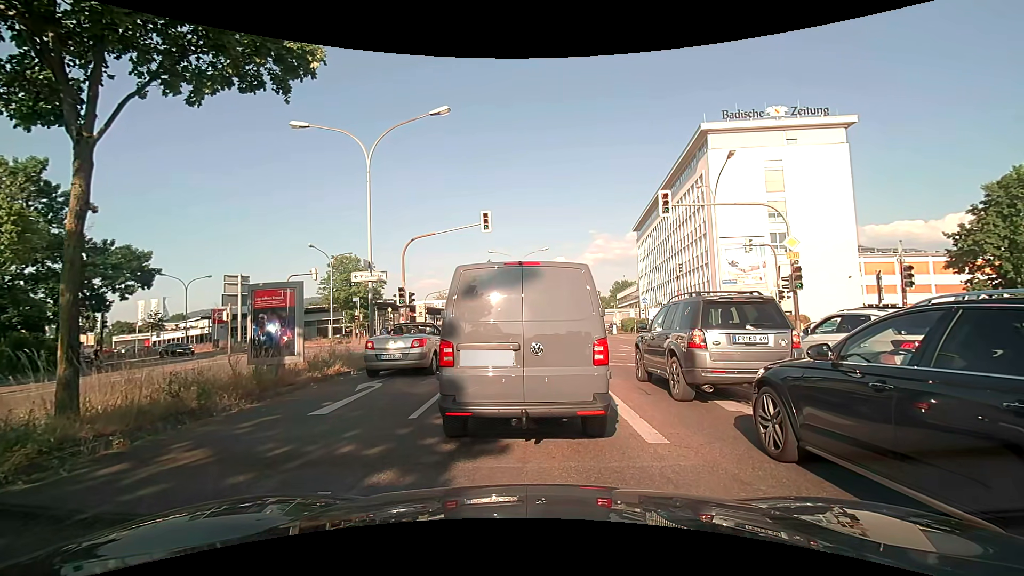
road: primary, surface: asphalt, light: Day
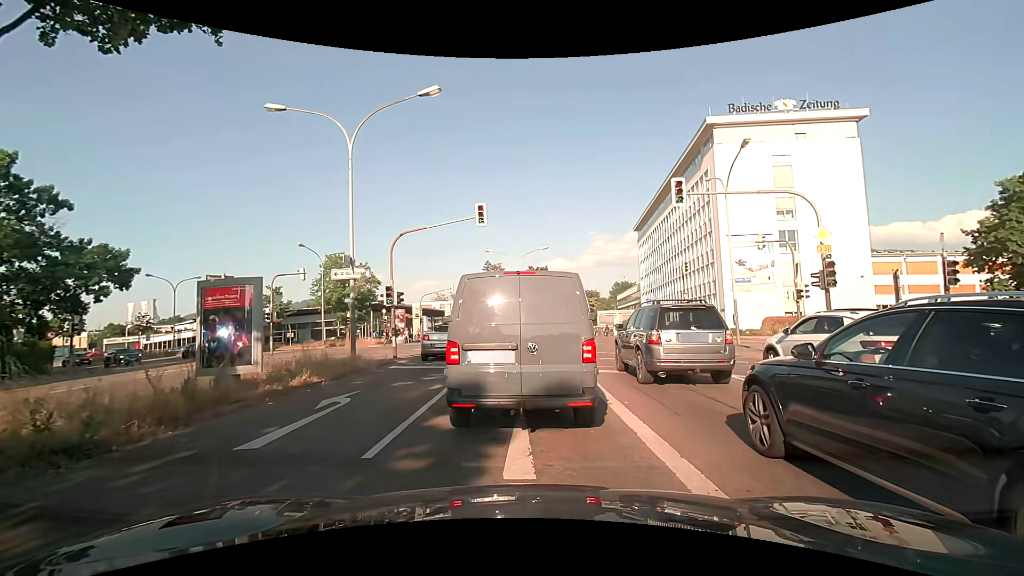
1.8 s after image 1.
(0.0, +2.0) m; 0°
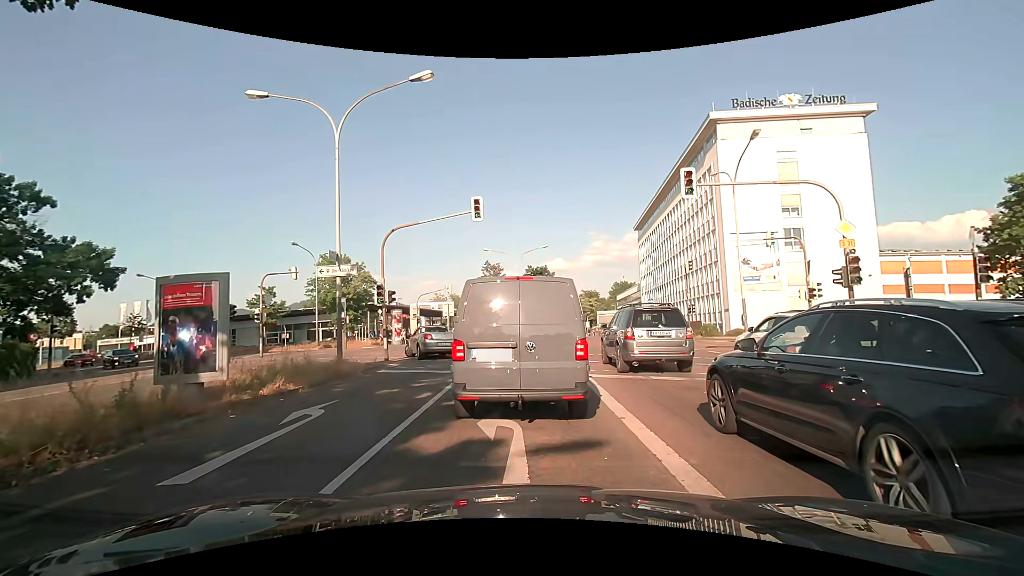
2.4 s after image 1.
(0.0, +1.2) m; -1°
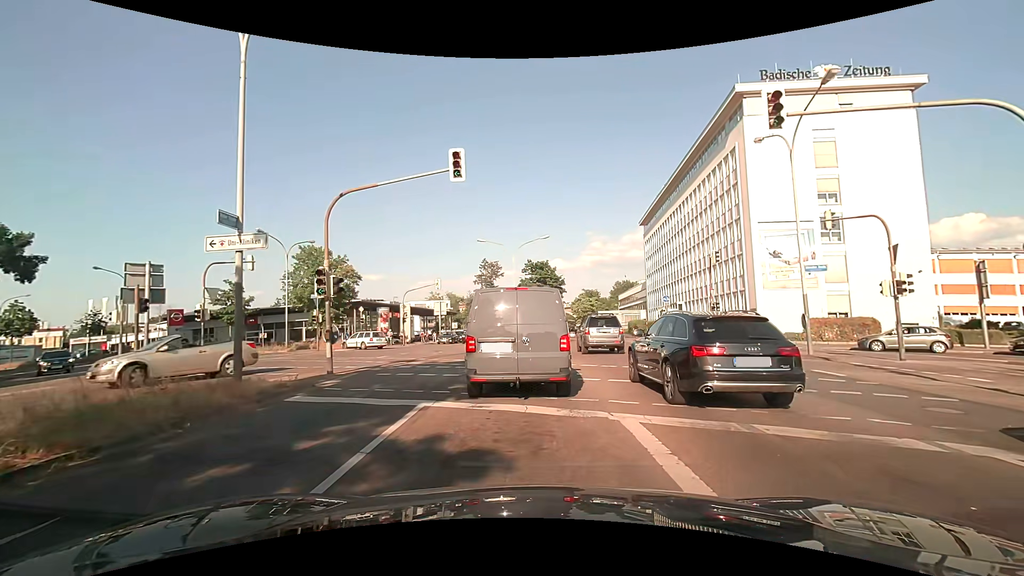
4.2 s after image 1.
(0.0, +5.9) m; 0°
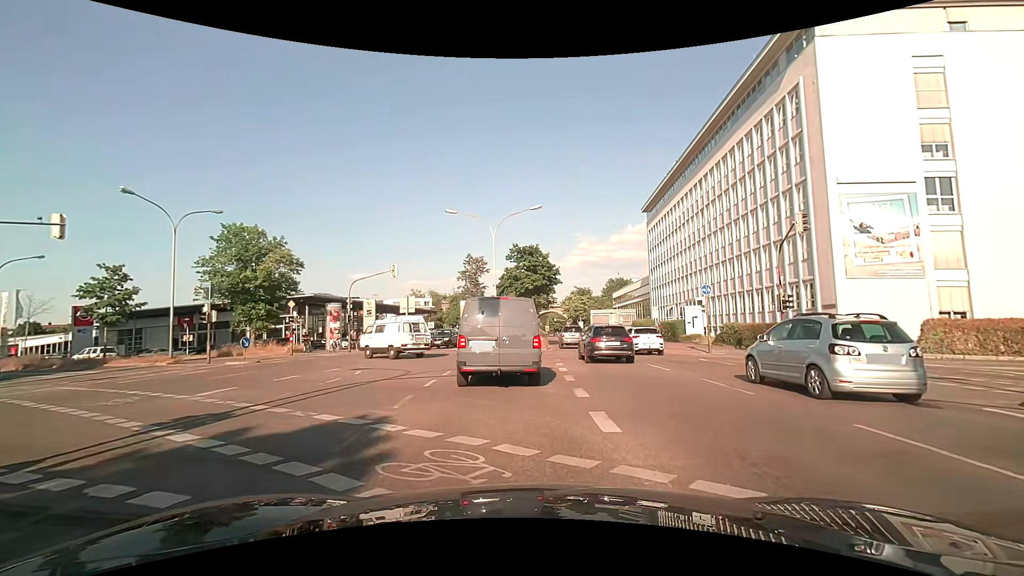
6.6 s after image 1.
(+0.2, +12.0) m; +1°
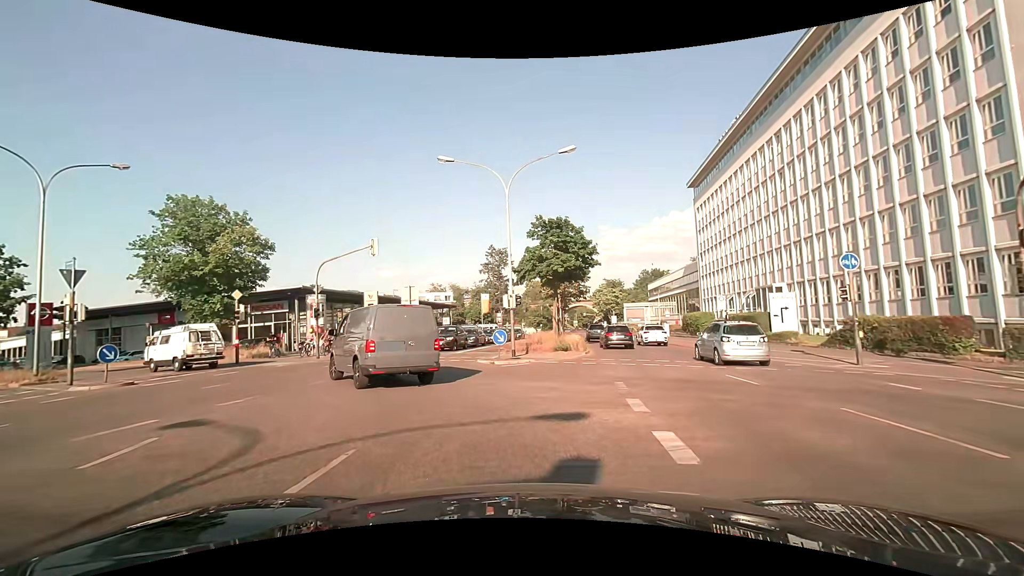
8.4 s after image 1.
(+0.1, +10.5) m; -2°
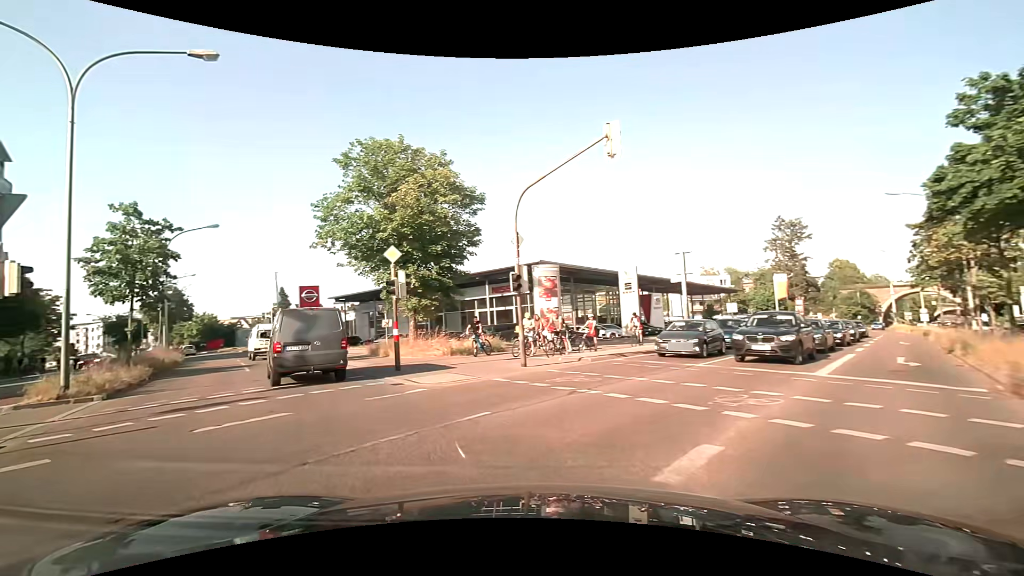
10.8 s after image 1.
(-3.2, +15.1) m; -29°
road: secondary
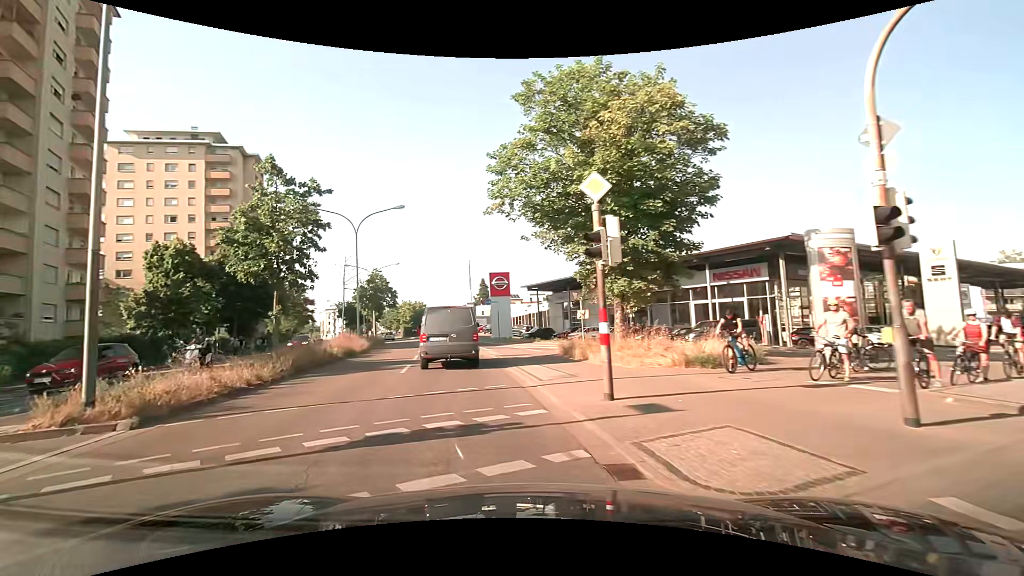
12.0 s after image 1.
(-1.5, +7.5) m; -21°
(-1, +10) (-3, +20) (-5, +30) (-7, +39) (-10, +49) (-13, +58) (-16, +68) (-20, +77) (-23, +87) (-27, +96) m
